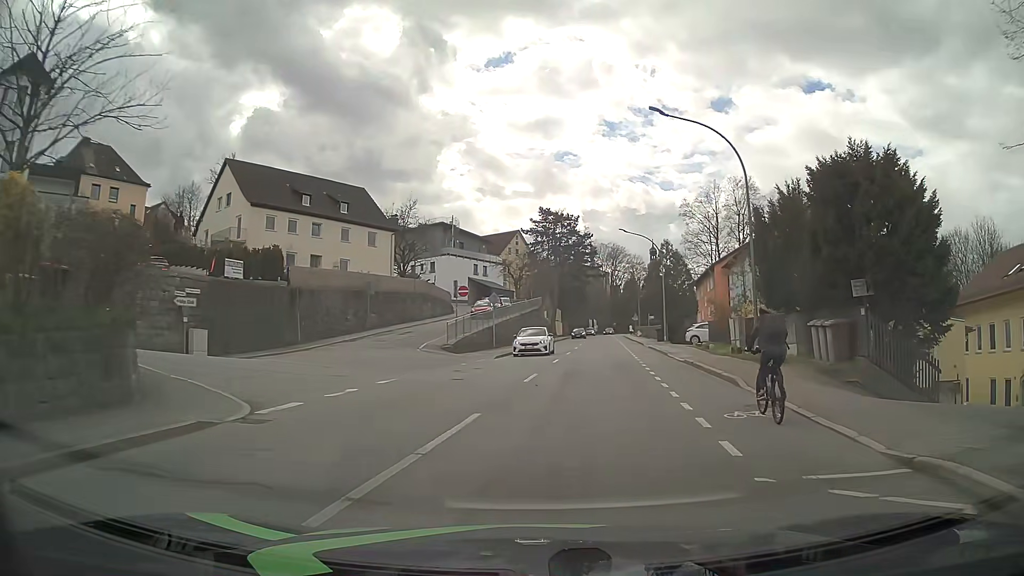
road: tertiary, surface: asphalt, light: Day
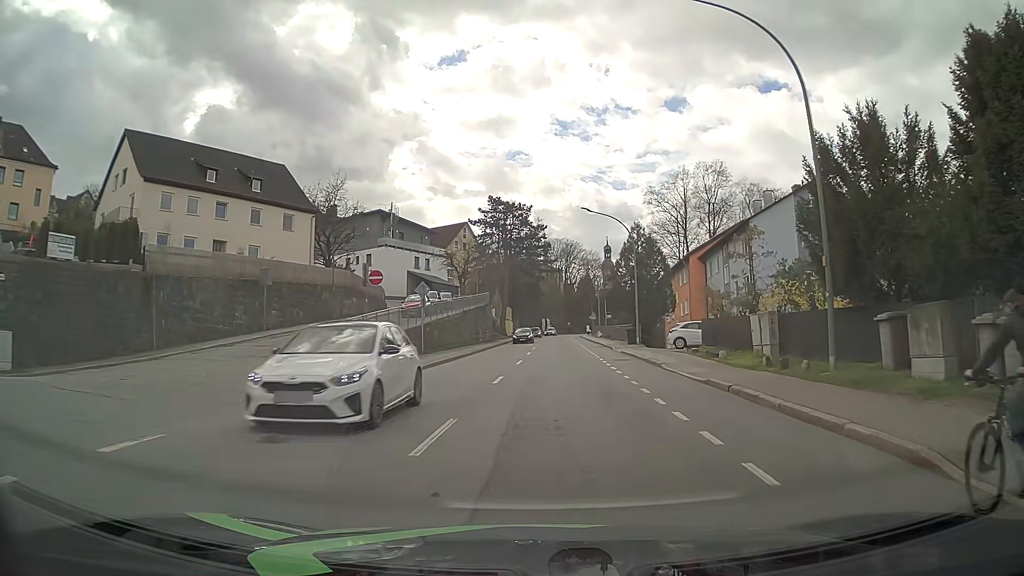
(+0.4, +9.8) m; +5°
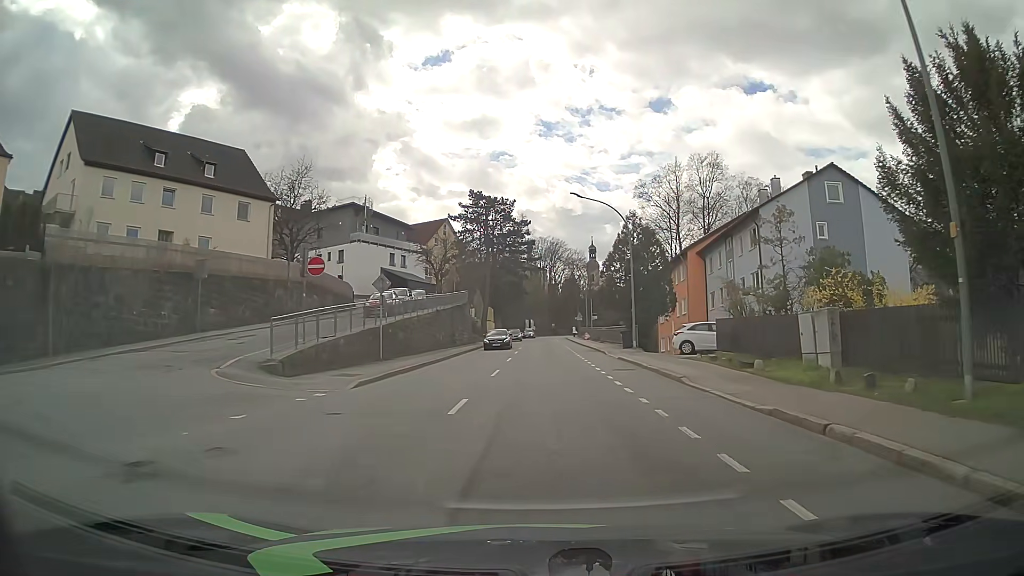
(0.0, +5.5) m; +1°
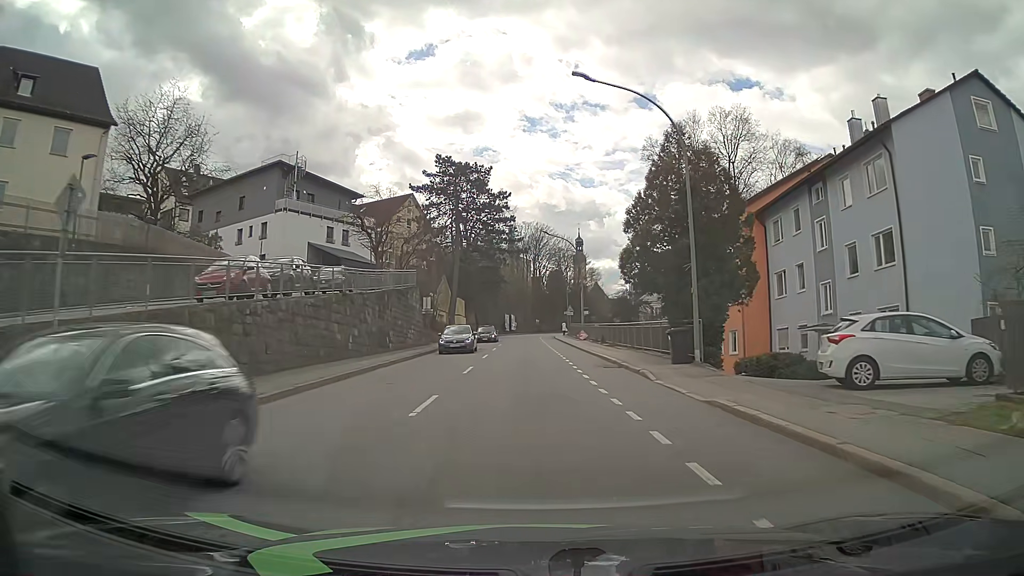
(+0.5, +18.9) m; +2°
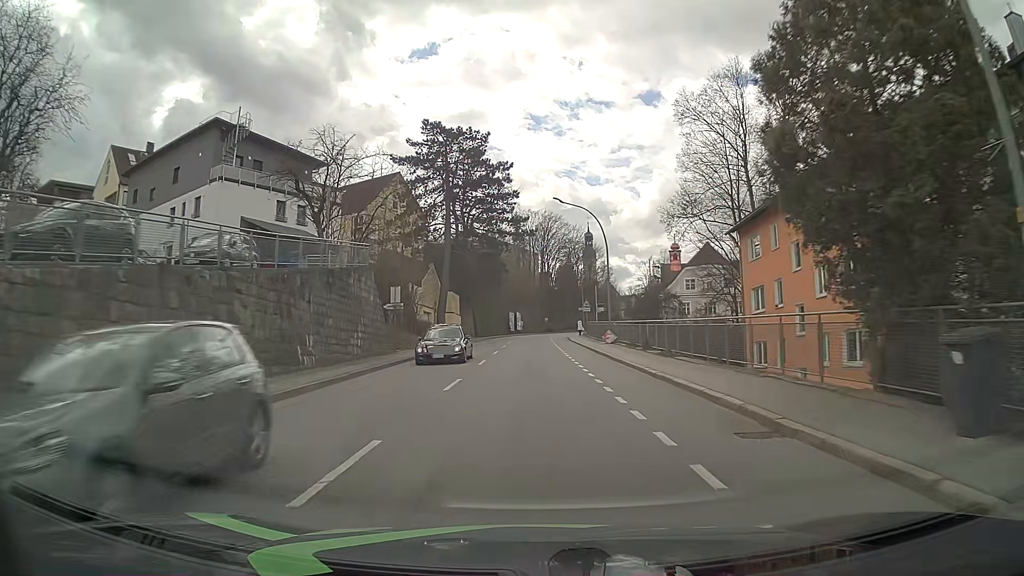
(0.0, +14.3) m; 0°
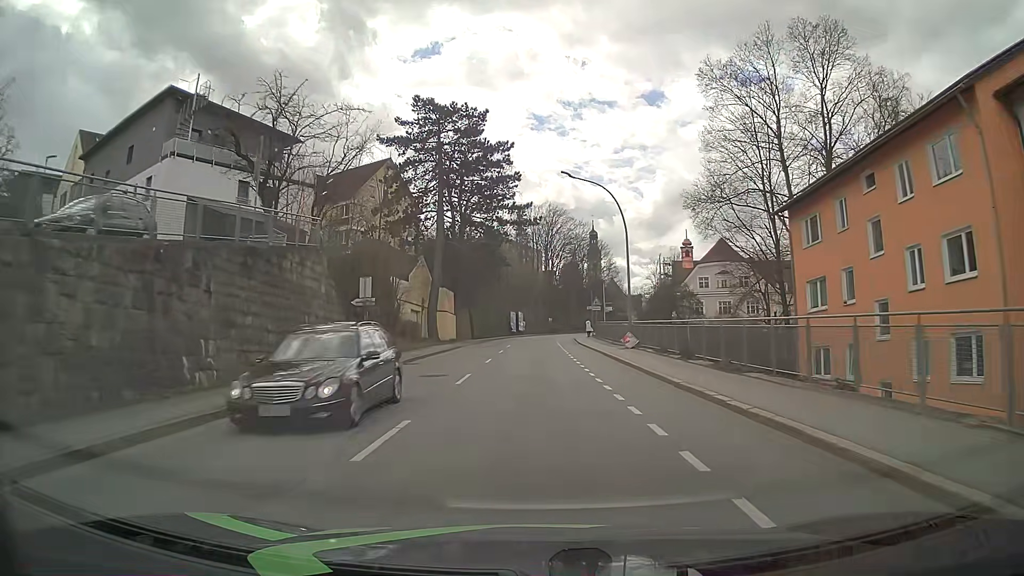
(0.0, +7.3) m; 0°
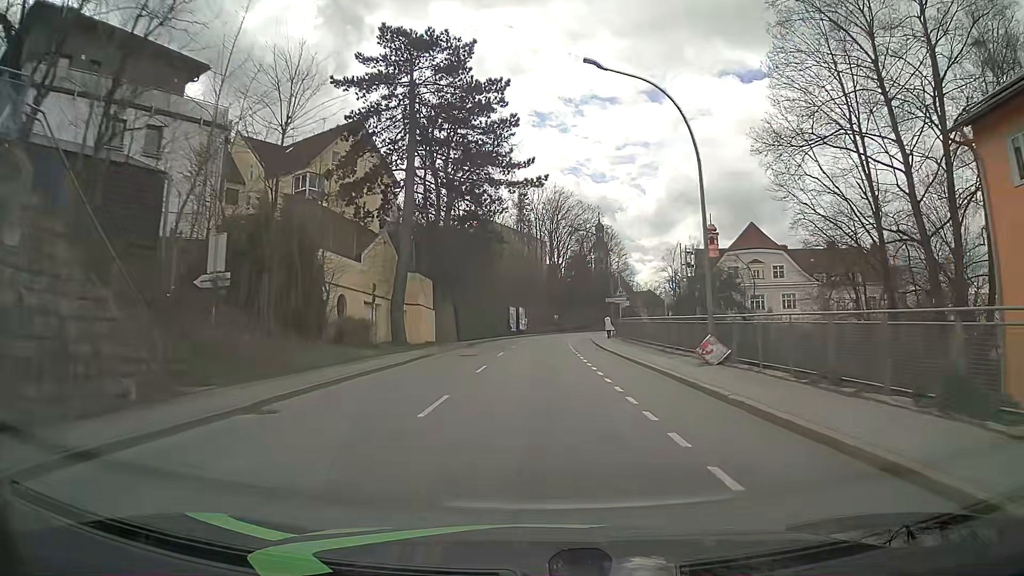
(0.0, +14.9) m; 0°
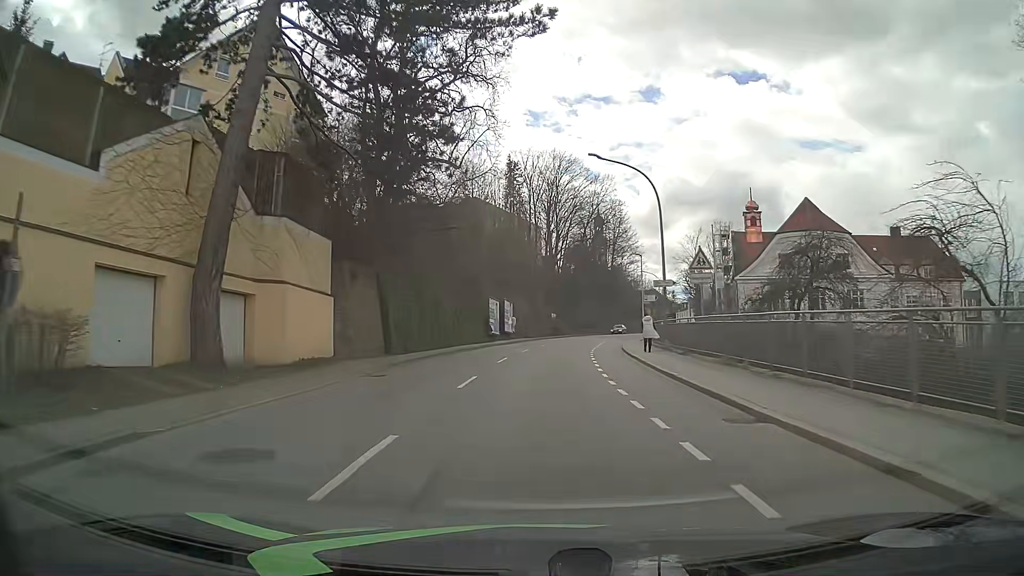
(0.0, +23.0) m; 0°
(0, +10) (+1, +20) (+1, +30) (+2, +40) (+4, +50) (+5, +60) (+7, +69) (+10, +79) (+12, +89) (+16, +98) m
